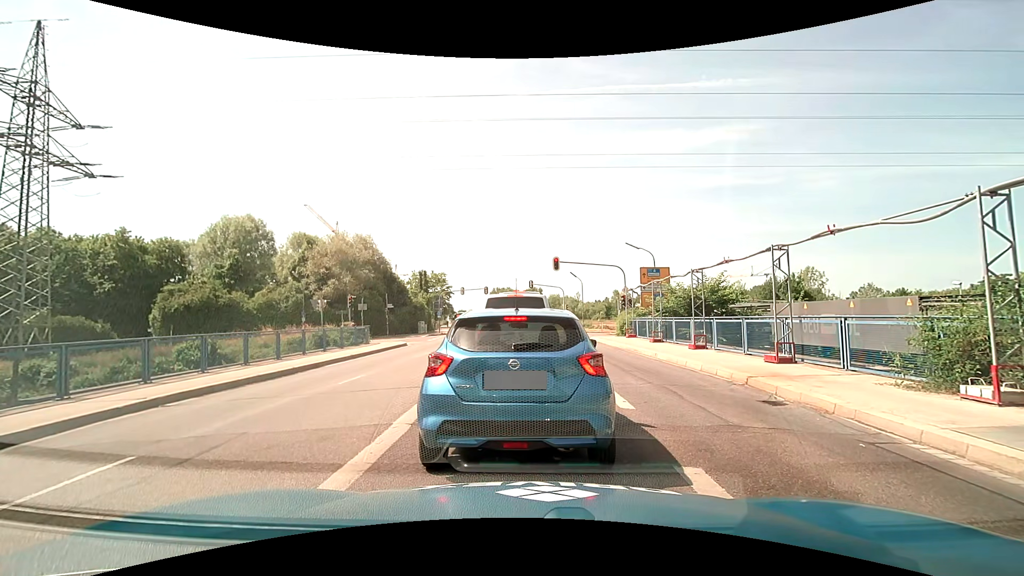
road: secondary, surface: asphalt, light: Day
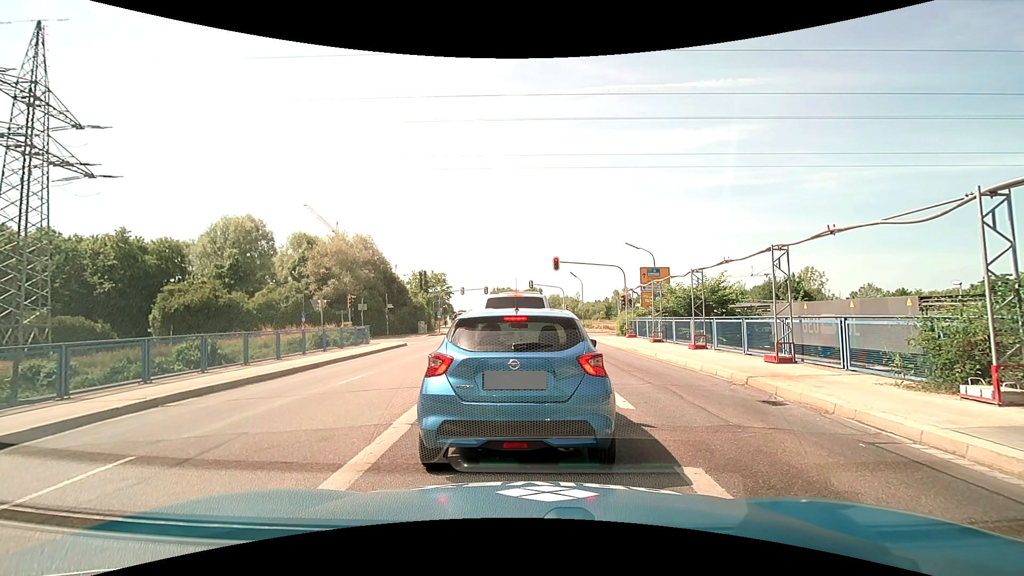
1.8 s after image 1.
(0.0, 0.0) m; 0°
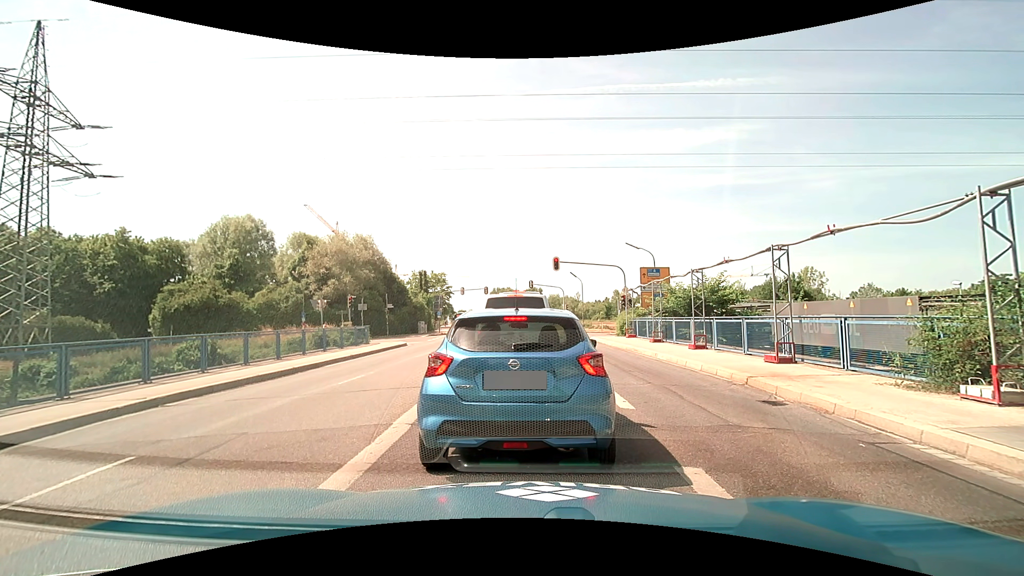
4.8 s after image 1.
(0.0, 0.0) m; 0°
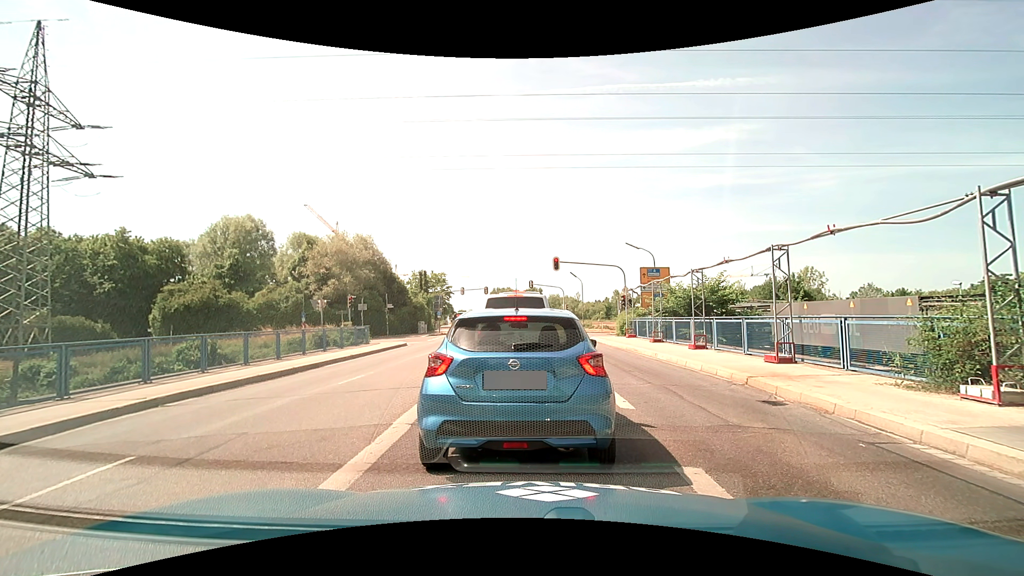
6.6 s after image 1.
(0.0, 0.0) m; 0°
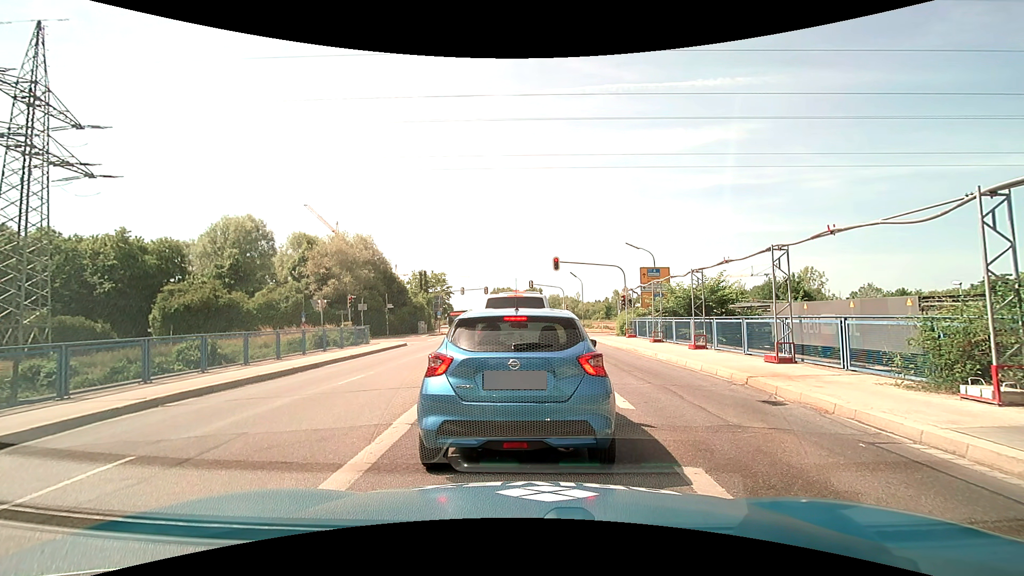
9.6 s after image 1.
(0.0, 0.0) m; 0°
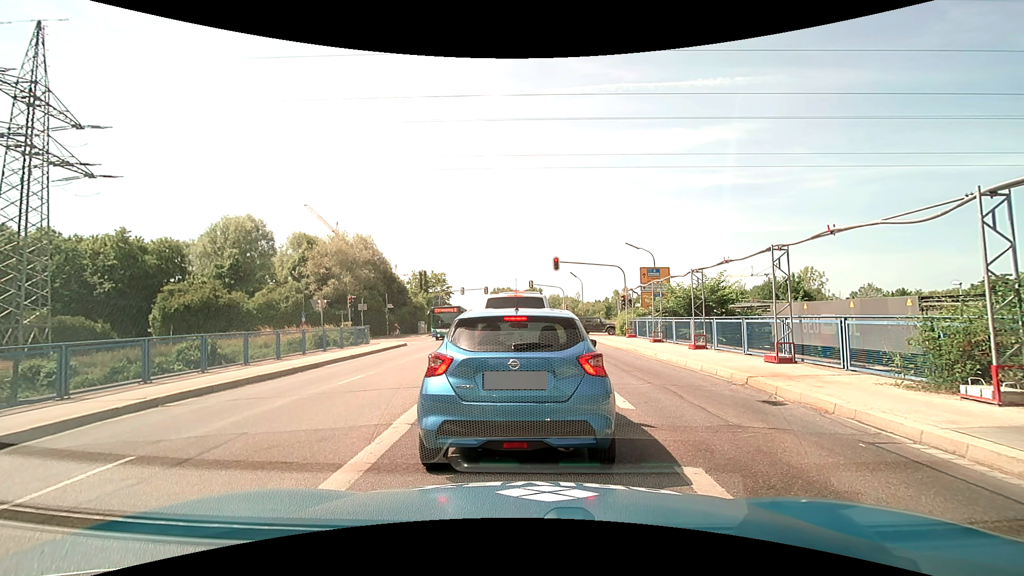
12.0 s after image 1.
(0.0, 0.0) m; 0°
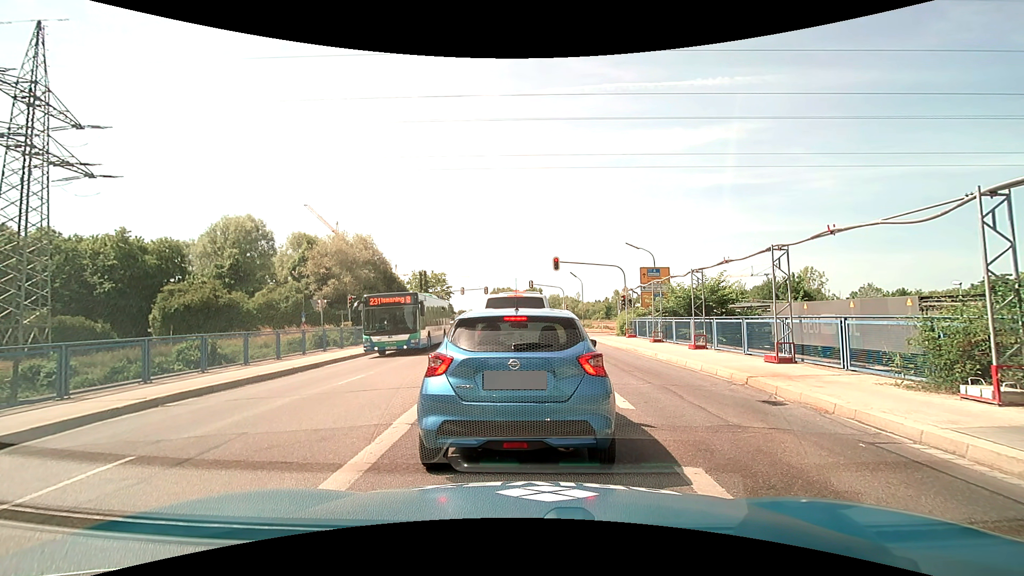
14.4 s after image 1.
(0.0, 0.0) m; 0°
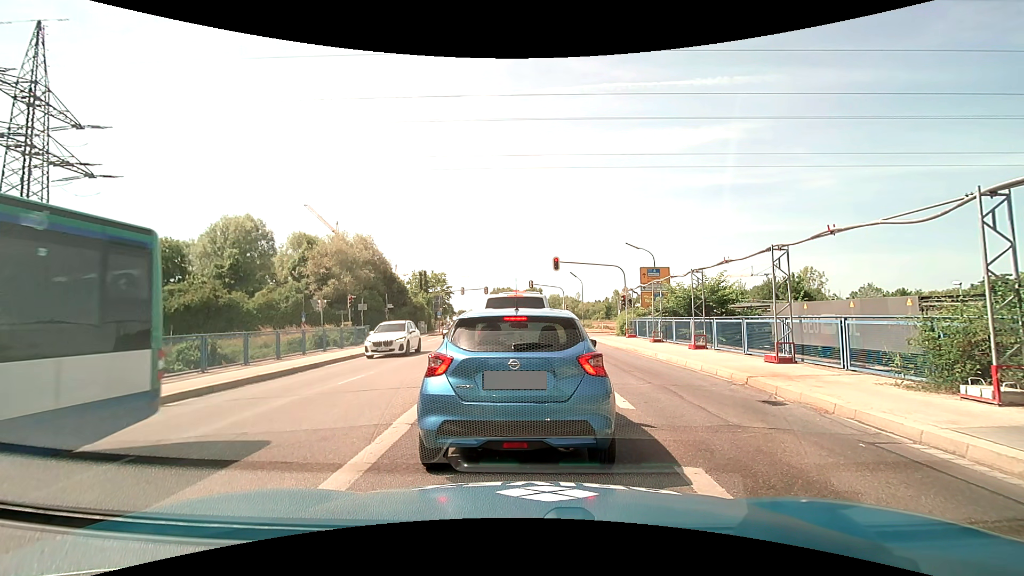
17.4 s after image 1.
(0.0, 0.0) m; 0°
